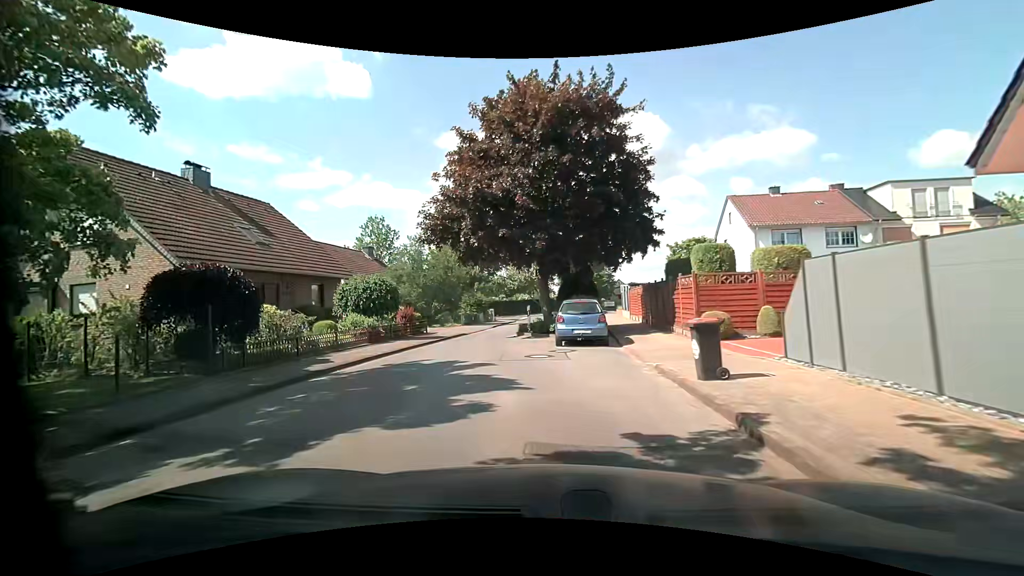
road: residential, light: Day
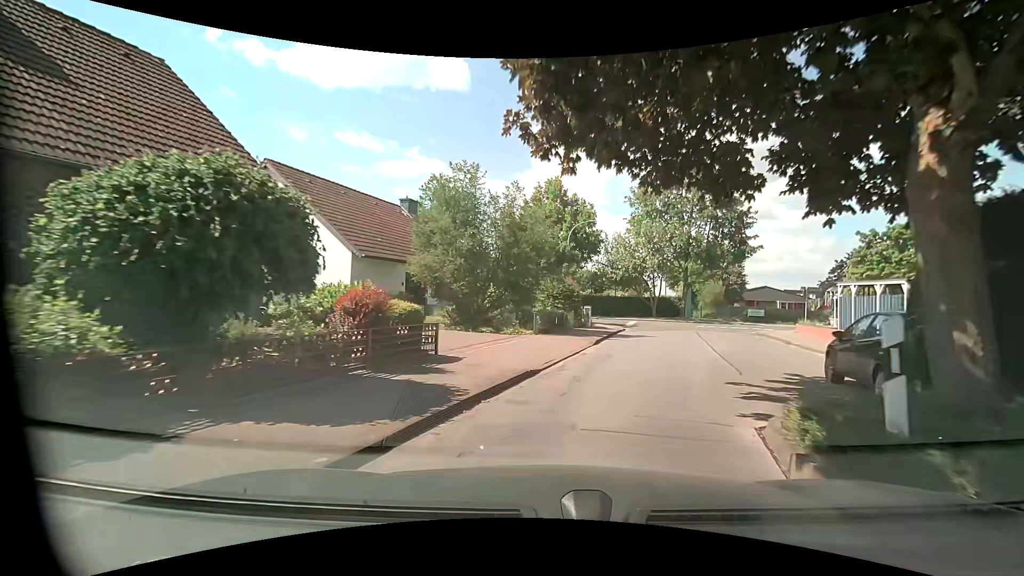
(-2.5, +17.4) m; -12°
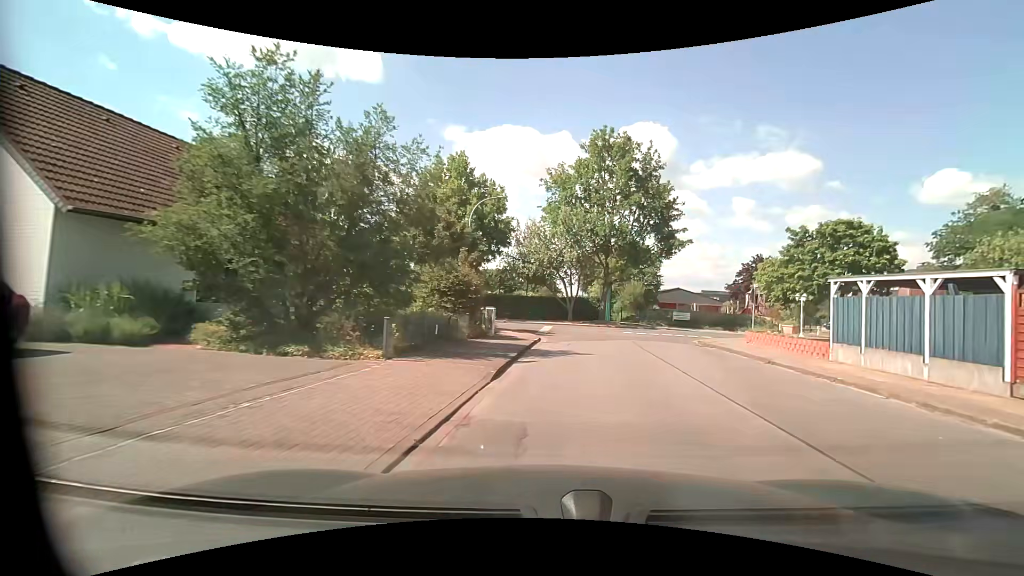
(+0.8, +8.6) m; +13°
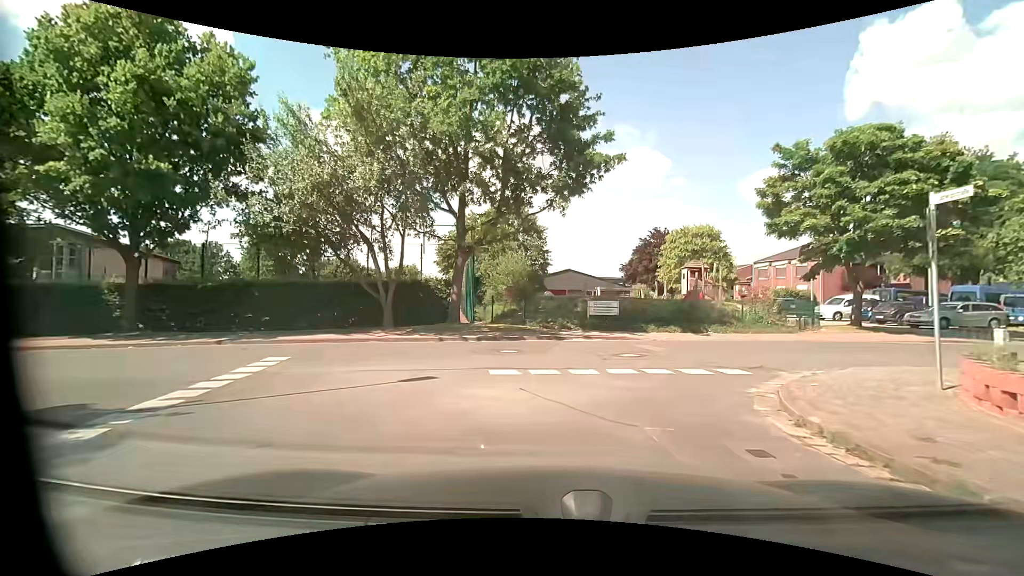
(+2.6, +21.0) m; +13°
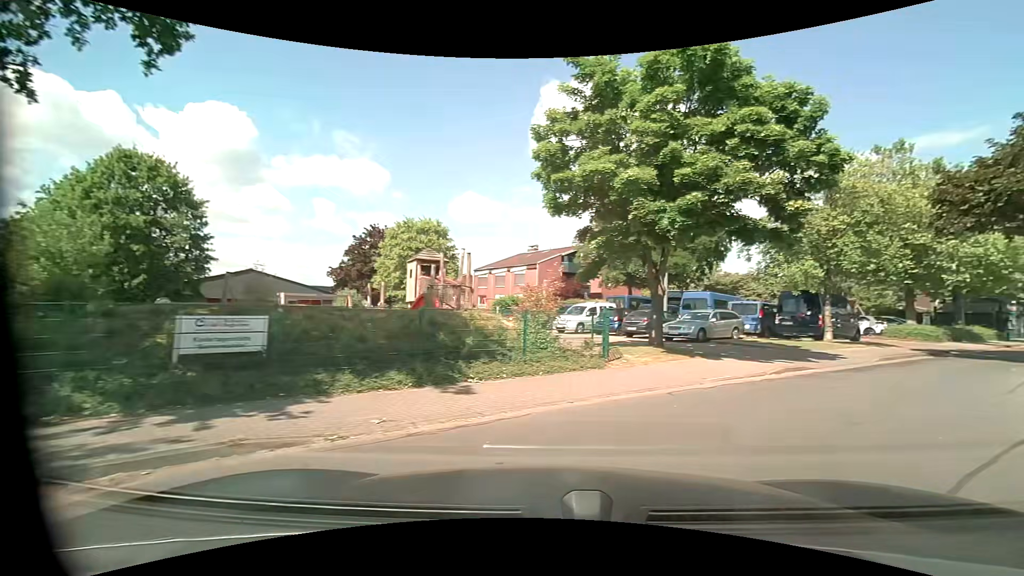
(+1.7, +12.2) m; +29°
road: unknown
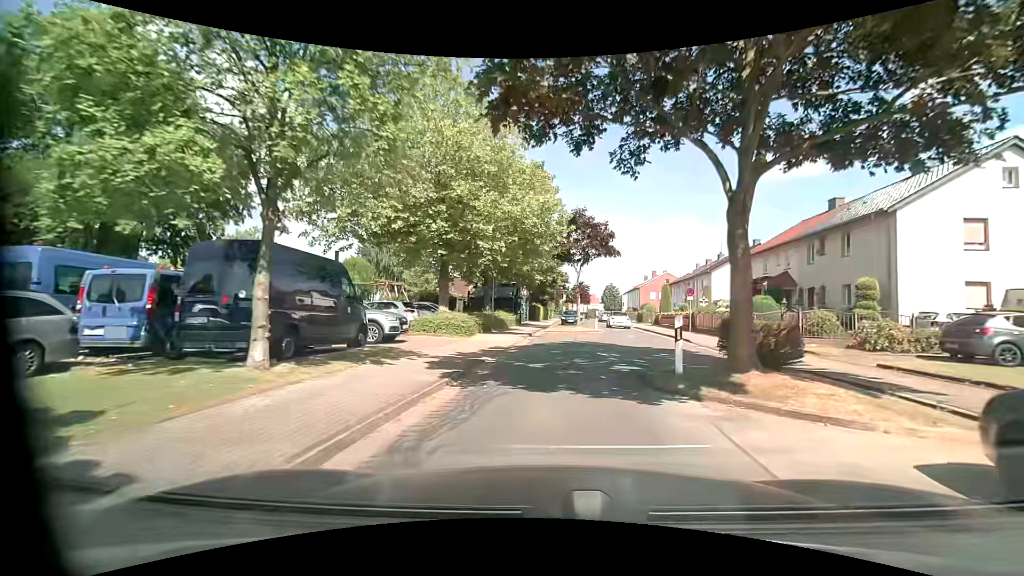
(+9.0, +14.3) m; +46°
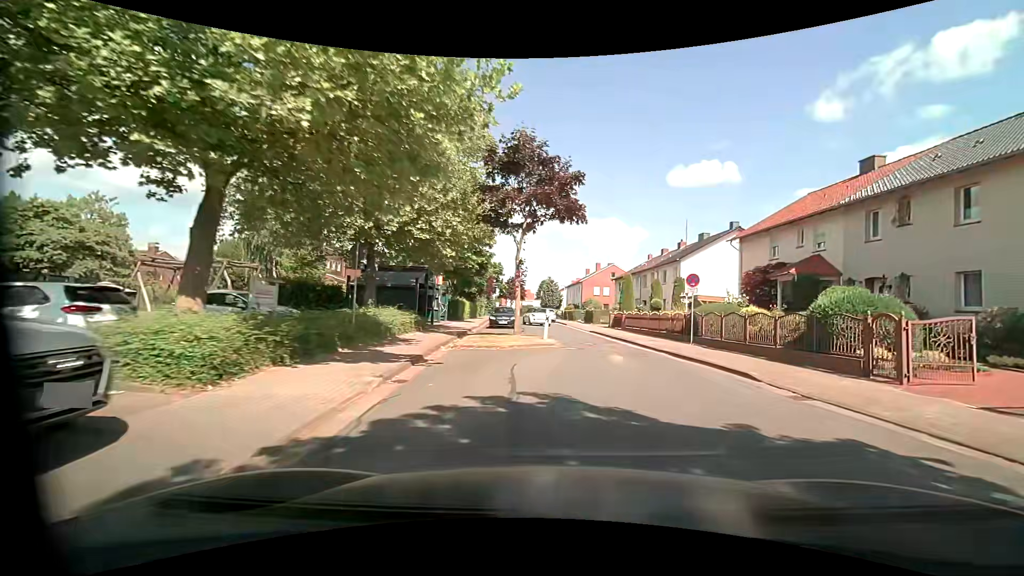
(+0.5, +13.3) m; +8°
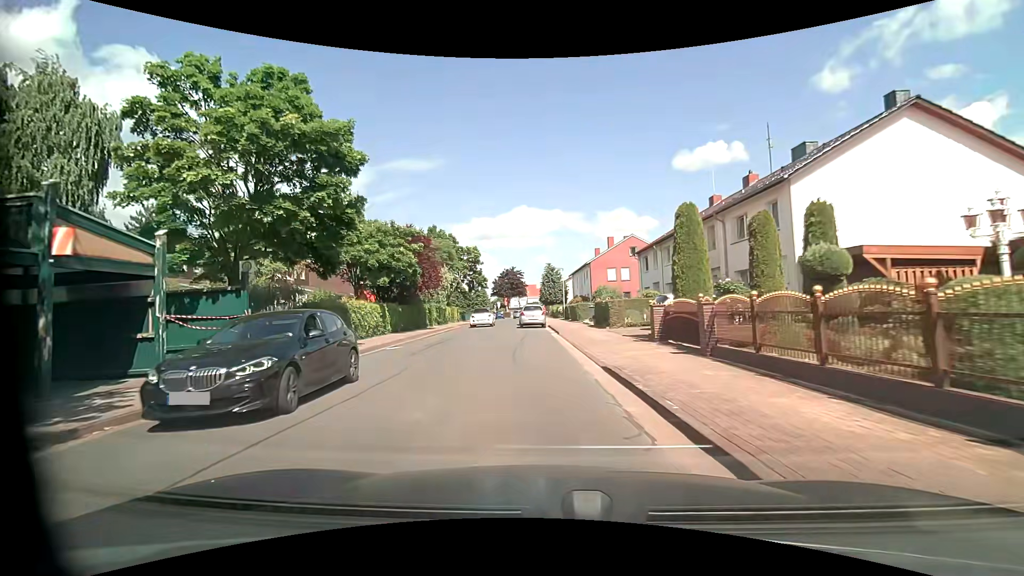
(+2.4, +23.3) m; -1°
(0, +10) (-1, +20) (-3, +30) (-4, +40) (-5, +50) (-4, +60) (-4, +70) (-4, +80) (-4, +90) (-4, +100) m
